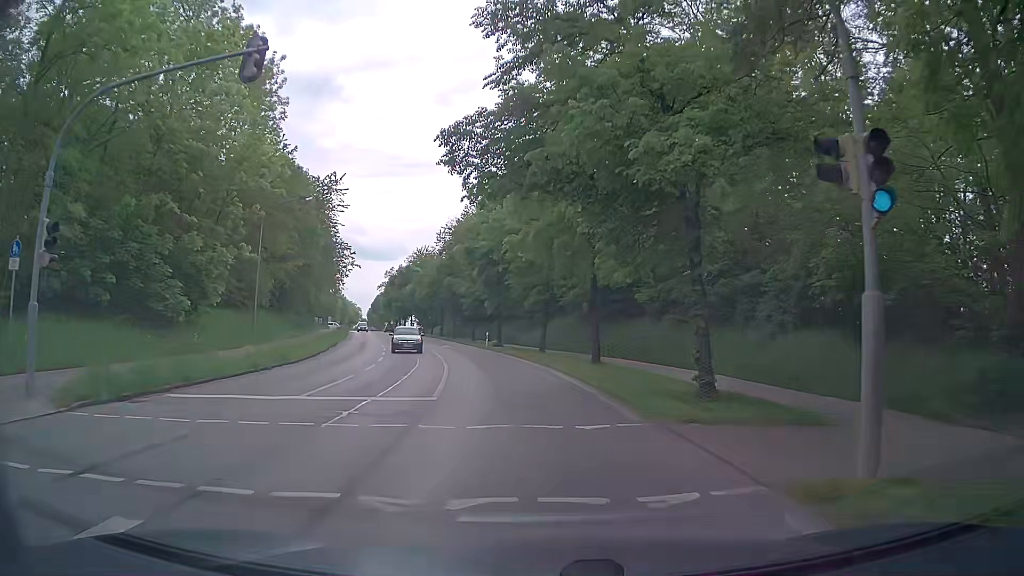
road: secondary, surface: asphalt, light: Day
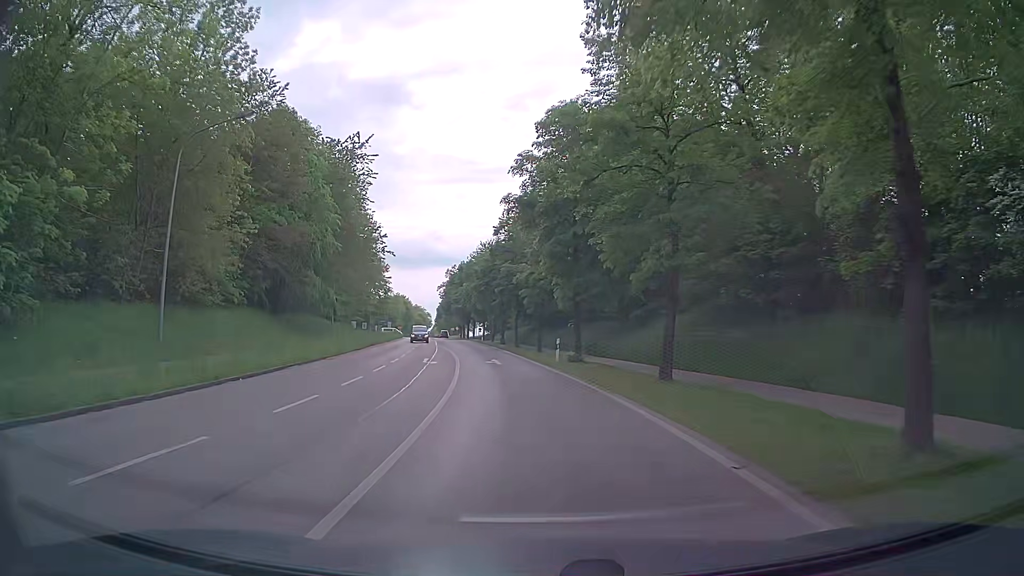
(-1.1, +18.3) m; -6°
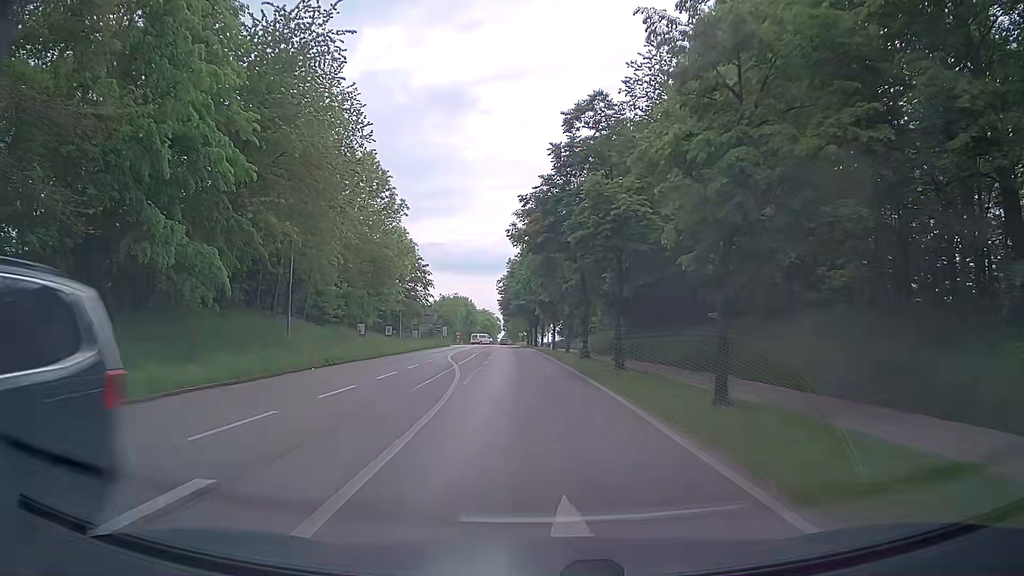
(-2.2, +27.7) m; -8°
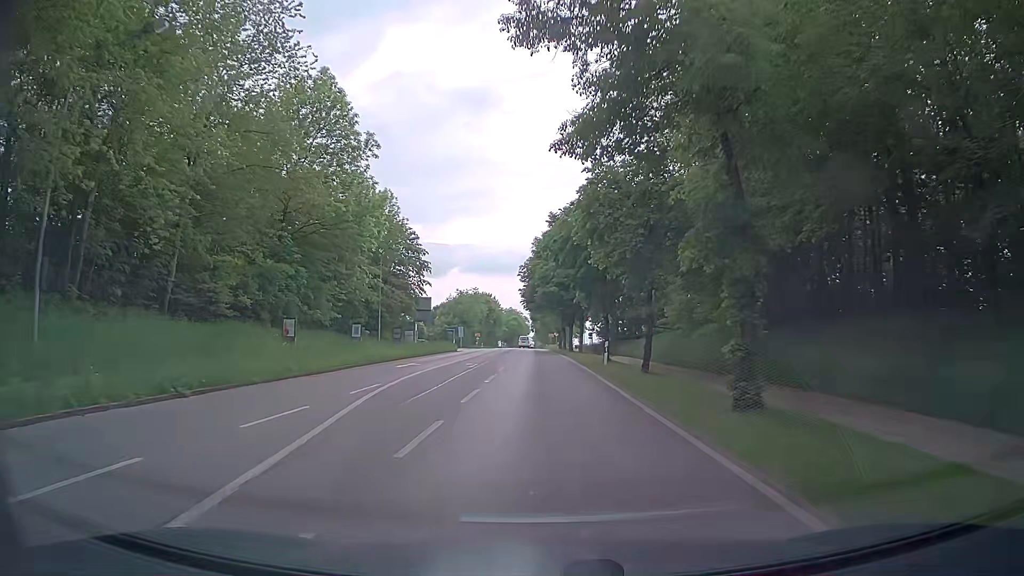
(-0.5, +23.1) m; -2°
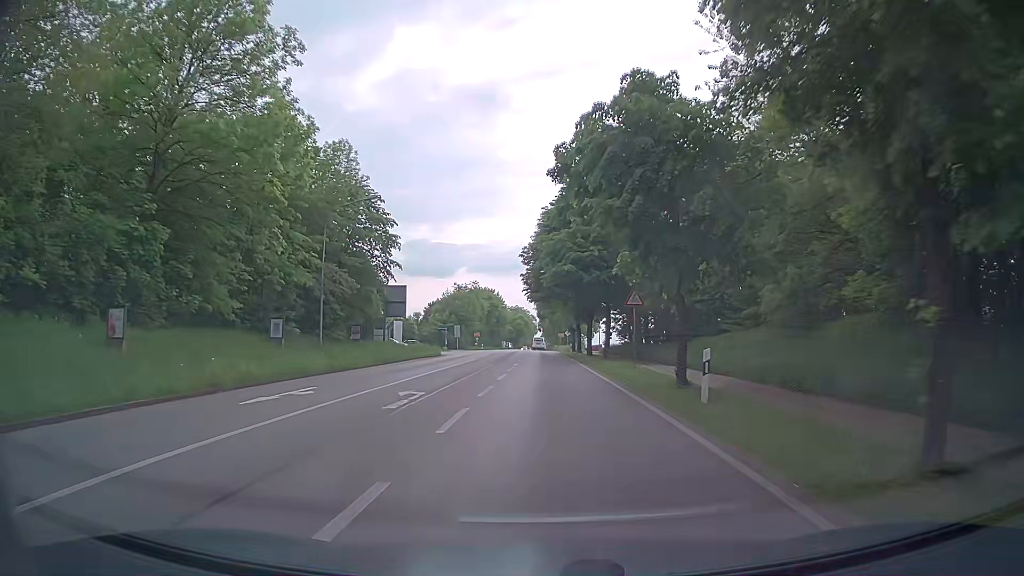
(-0.1, +16.4) m; 0°
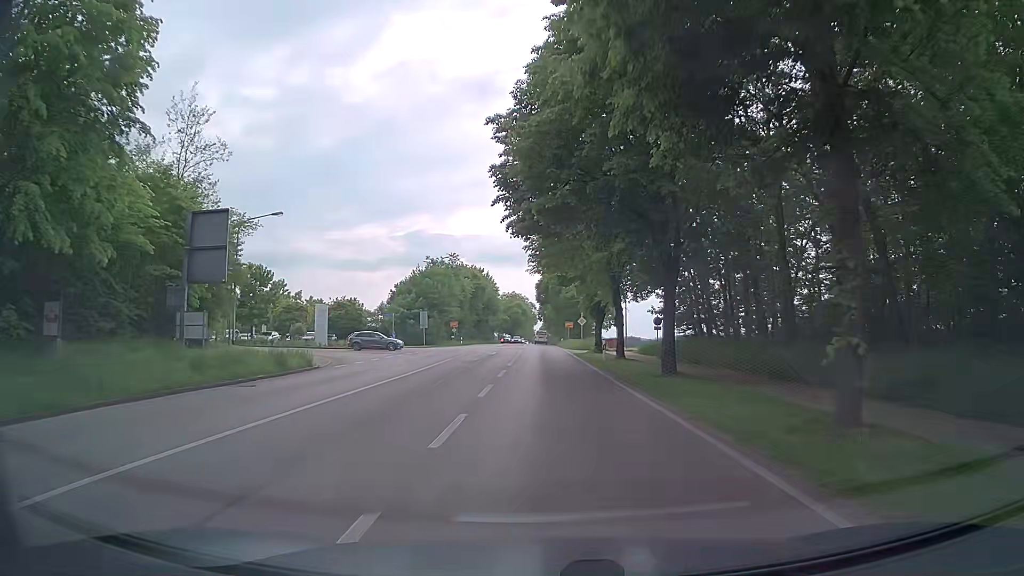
(-0.7, +31.1) m; -1°
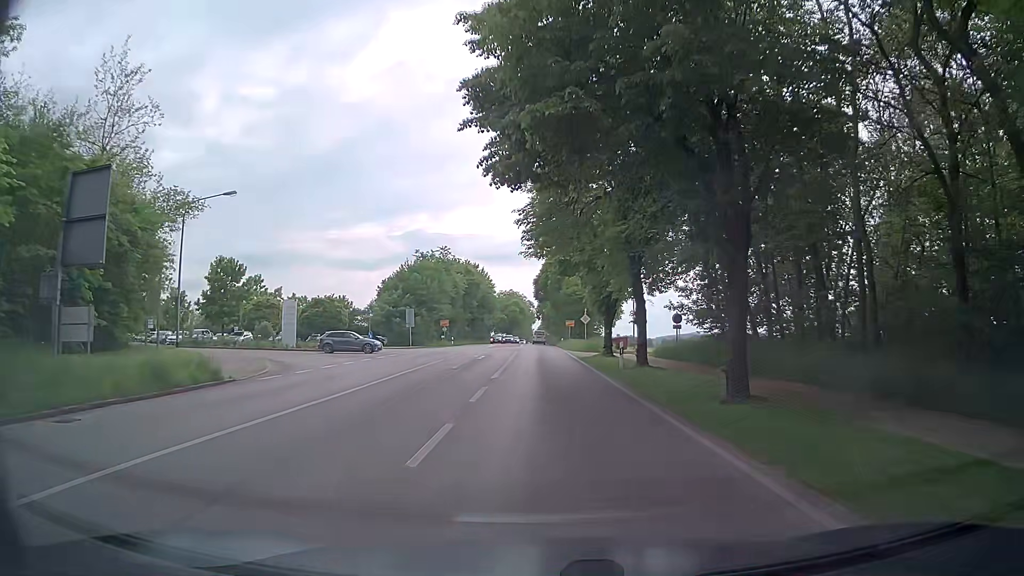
(0.0, +7.1) m; -1°
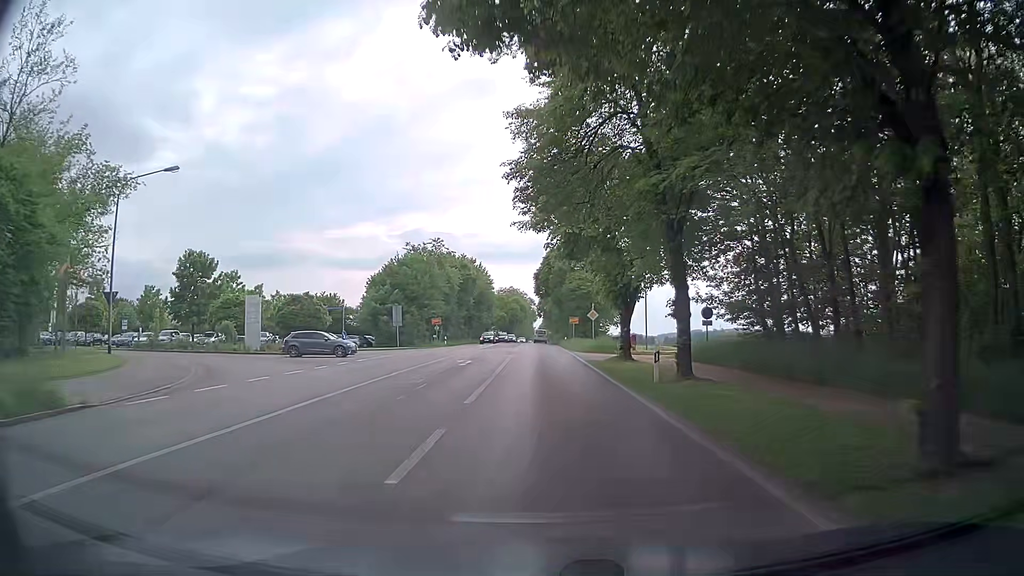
(+0.1, +6.8) m; +1°
(0, +10) (0, +20) (0, +30) (0, +40) (0, +50) (0, +60) (0, +70) (-1, +80) (-1, +90) (-1, +100) m
